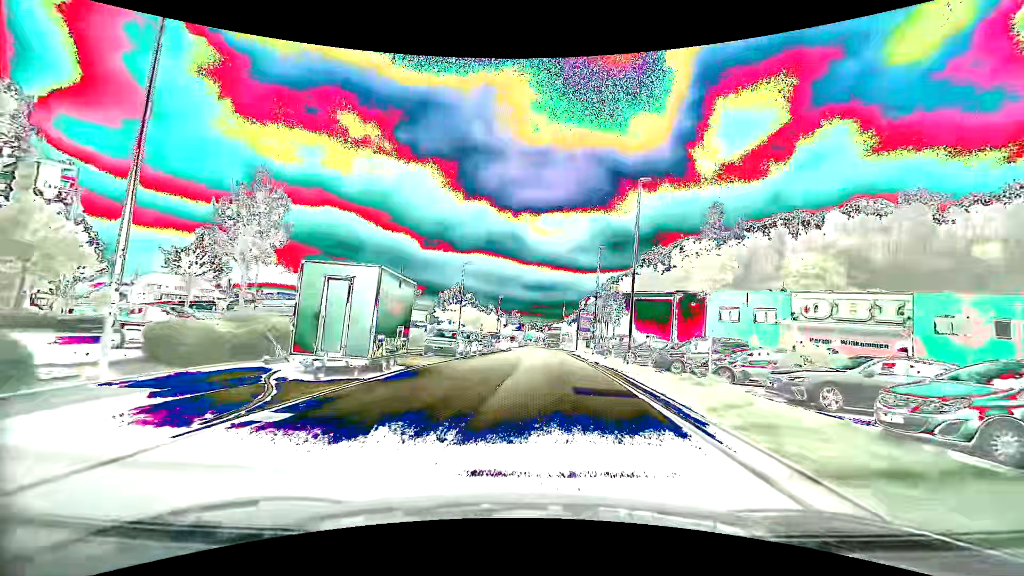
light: Day
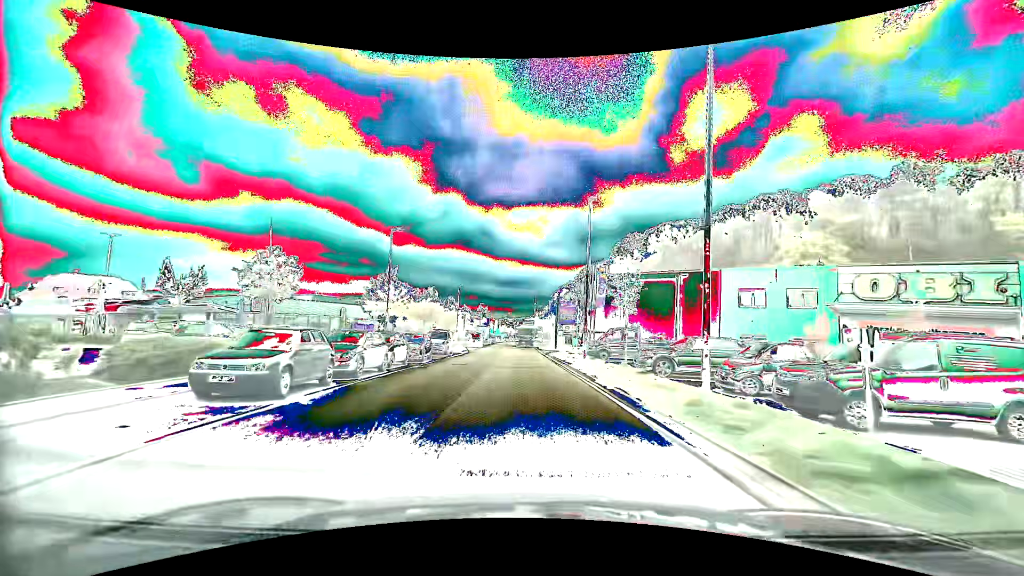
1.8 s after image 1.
(+0.8, +15.5) m; +3°
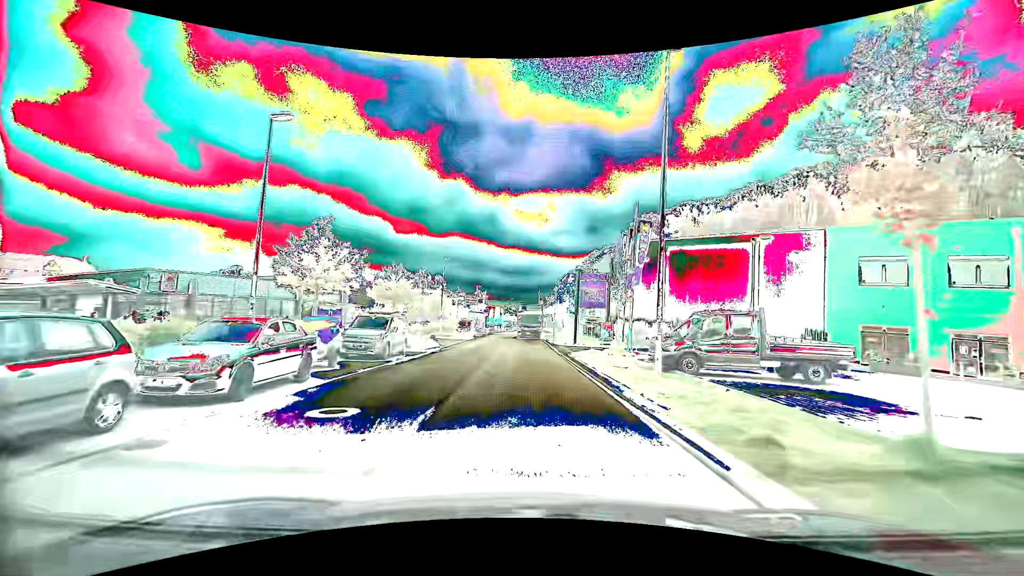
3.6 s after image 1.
(0.0, +16.3) m; 0°
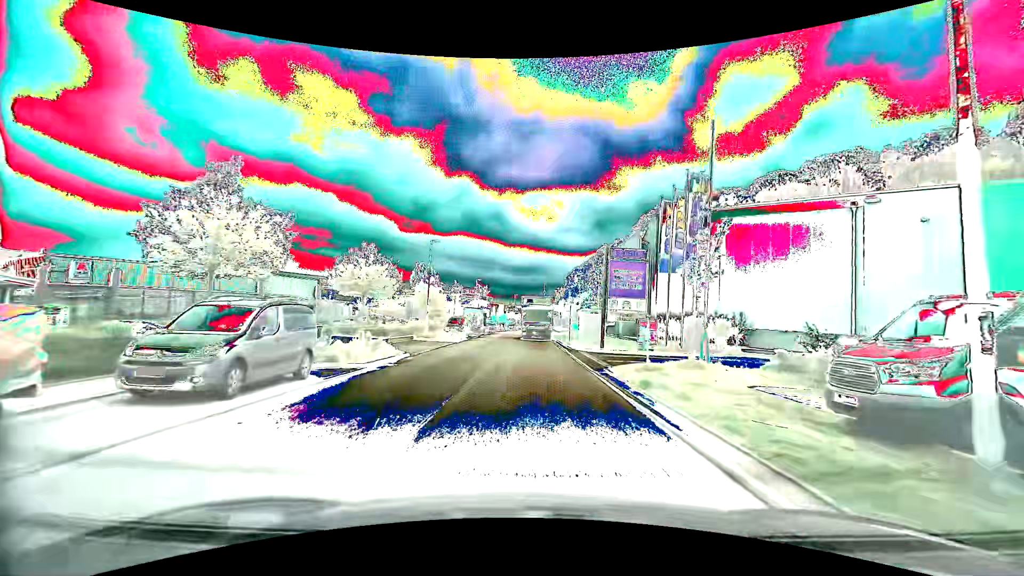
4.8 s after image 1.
(-0.1, +10.0) m; -1°
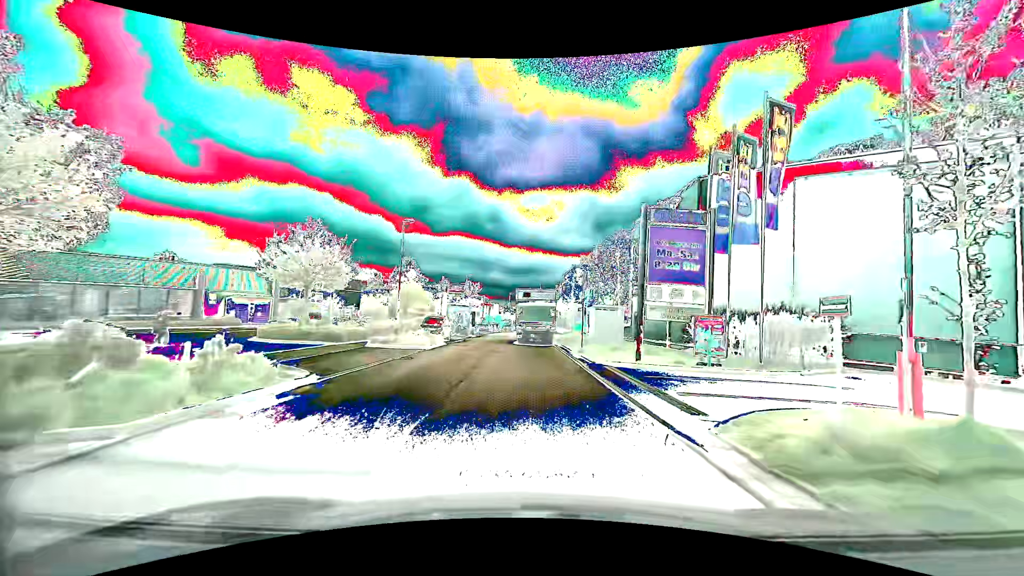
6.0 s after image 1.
(0.0, +8.5) m; +1°
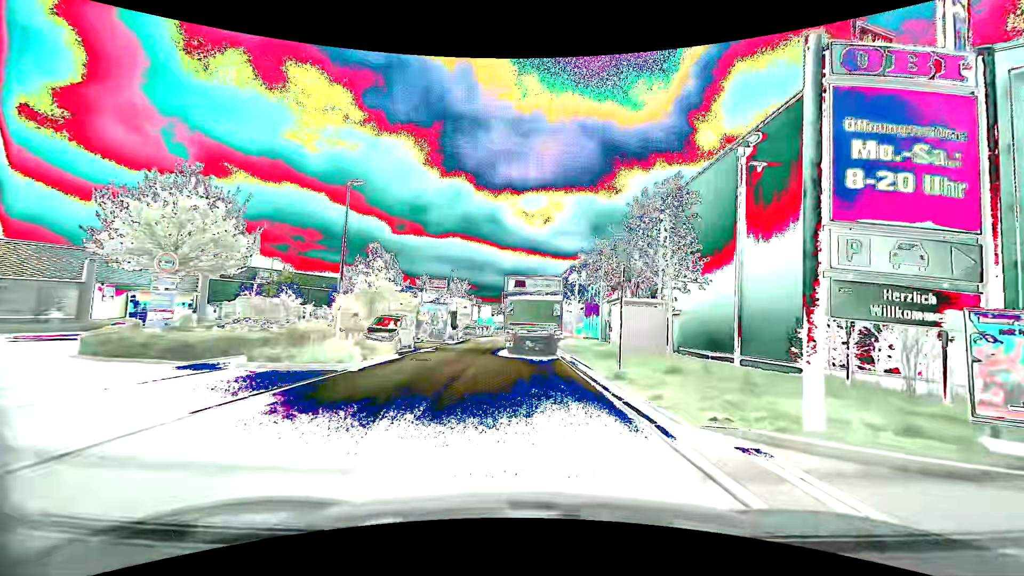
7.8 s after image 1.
(0.0, +9.7) m; +1°
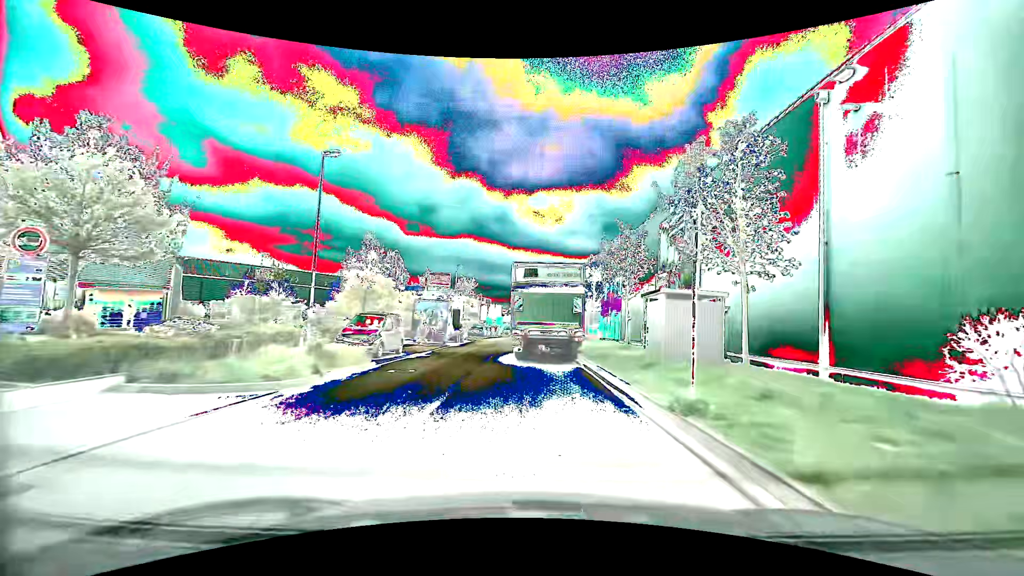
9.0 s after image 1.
(-0.1, +4.3) m; -1°
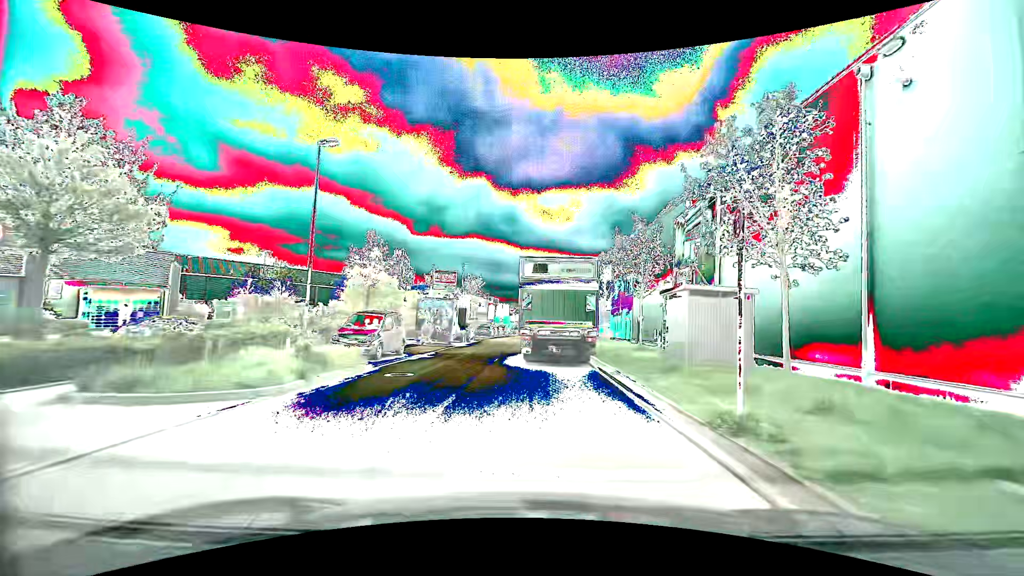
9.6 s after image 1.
(0.0, +1.1) m; 0°
